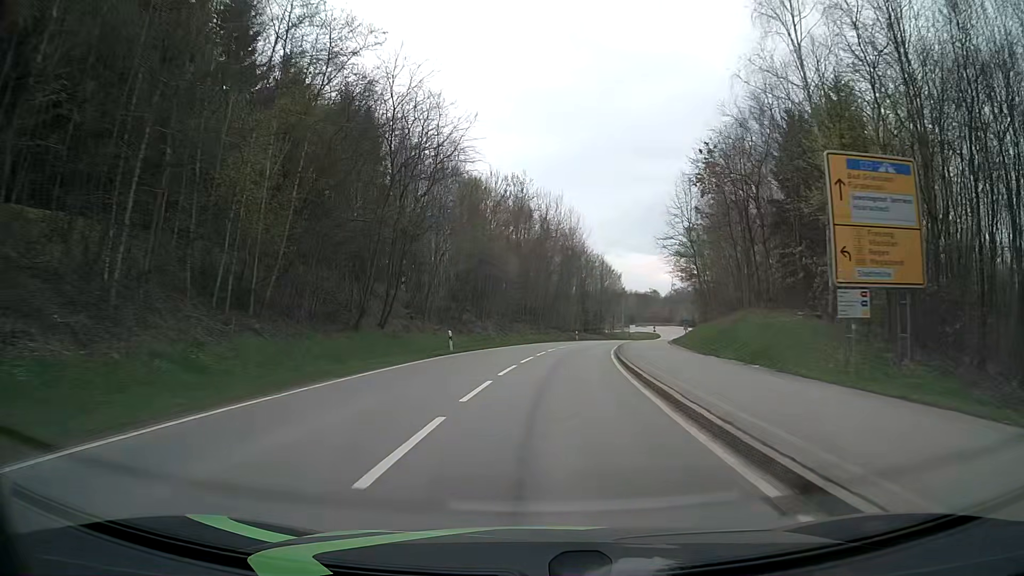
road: secondary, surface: asphalt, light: Day
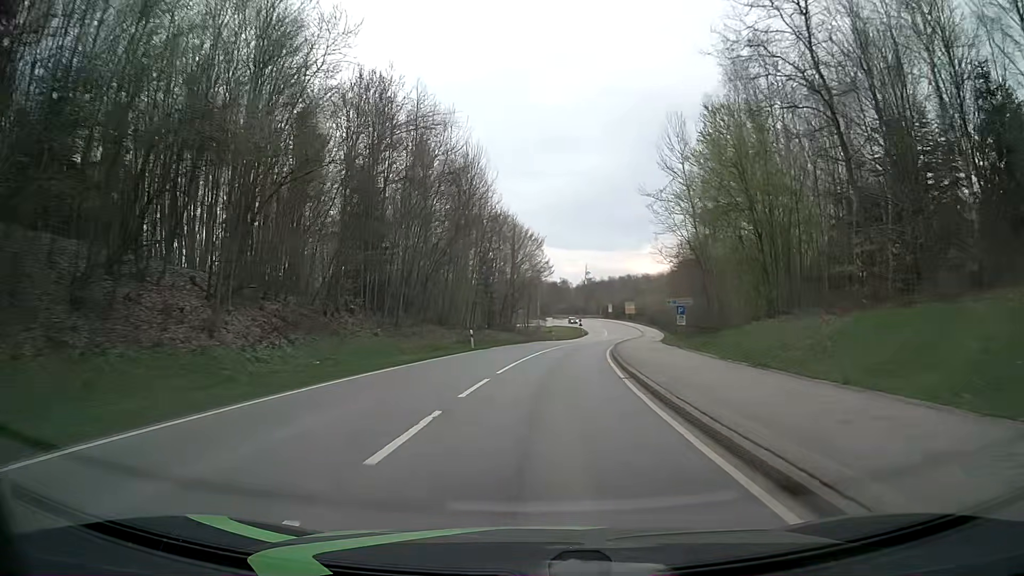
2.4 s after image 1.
(+3.2, +41.0) m; +8°
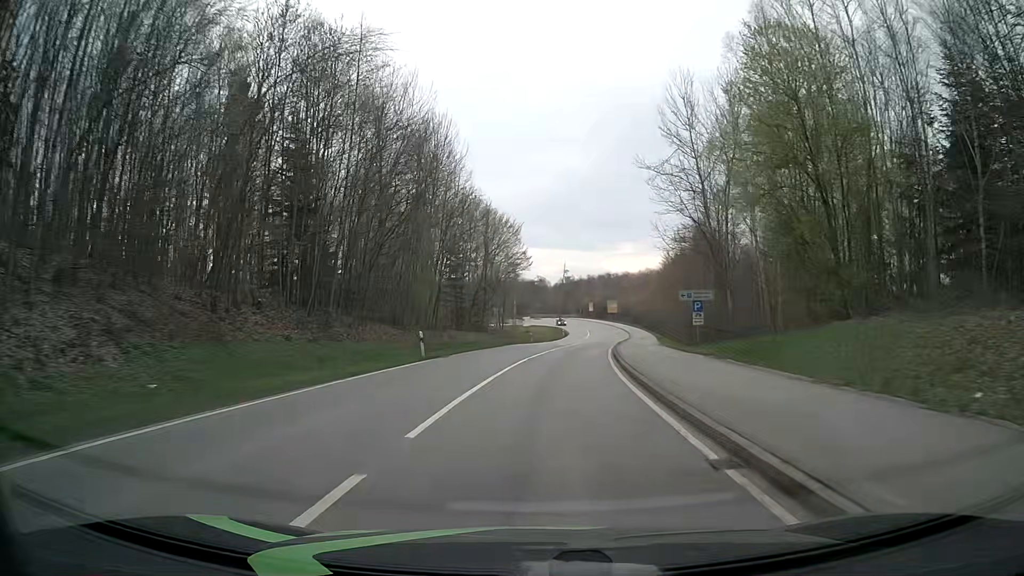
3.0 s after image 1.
(+0.2, +10.5) m; +2°
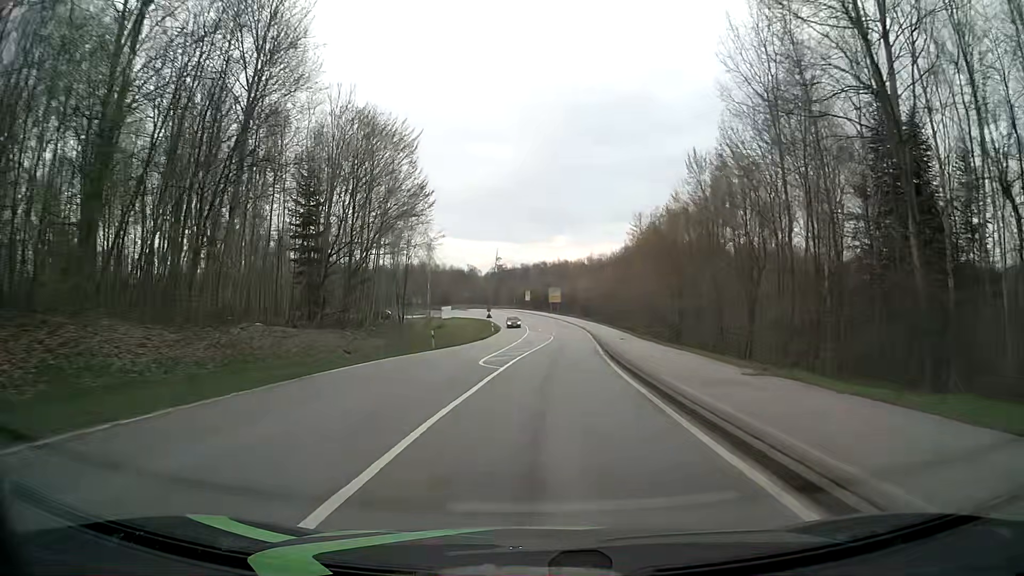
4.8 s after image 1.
(+1.4, +31.5) m; +6°
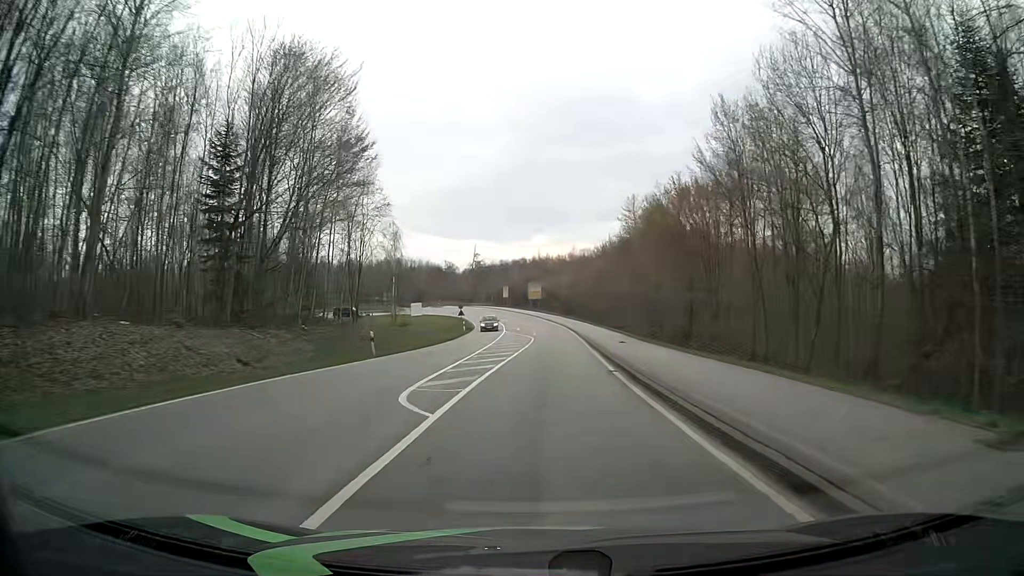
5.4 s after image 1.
(+0.1, +10.3) m; +1°
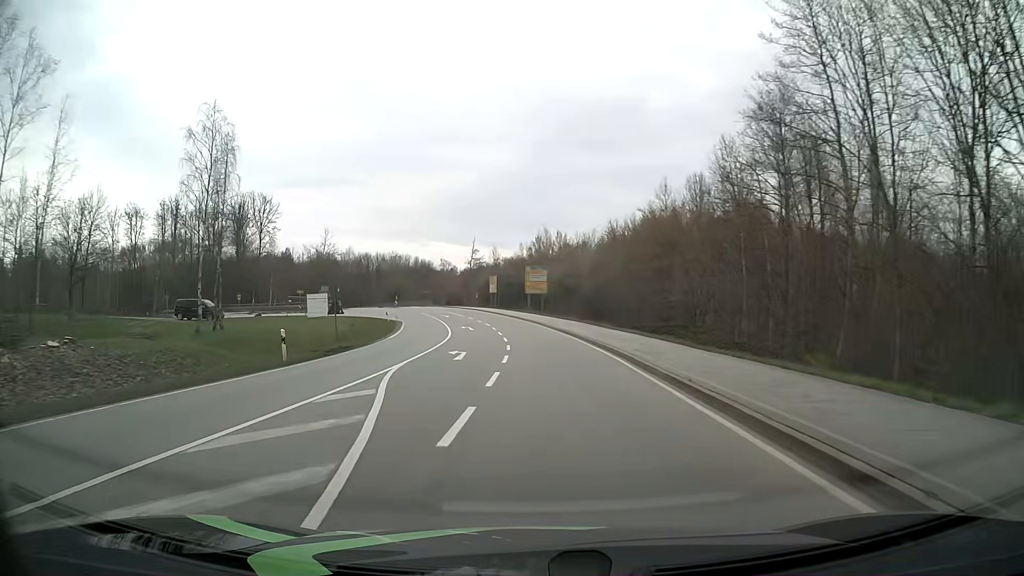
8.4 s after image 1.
(+1.6, +49.3) m; 0°
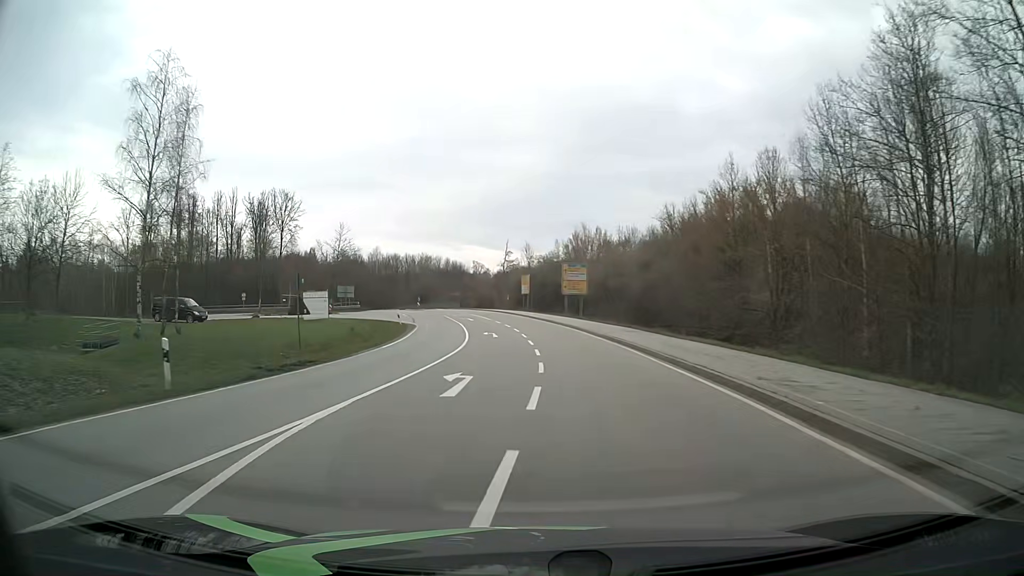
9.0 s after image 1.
(-0.2, +9.4) m; -3°
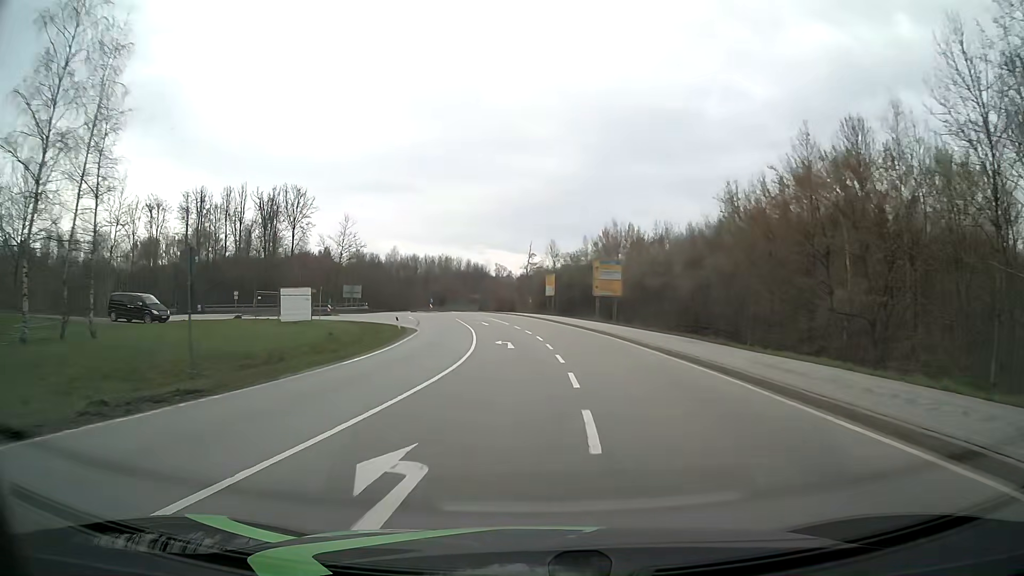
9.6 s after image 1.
(-0.2, +9.0) m; -2°
(0, +10) (-1, +20) (-1, +30) (-2, +40) (-3, +50) (-5, +60) (-11, +68) (-21, +70) (-30, +66) (-38, +60) m
